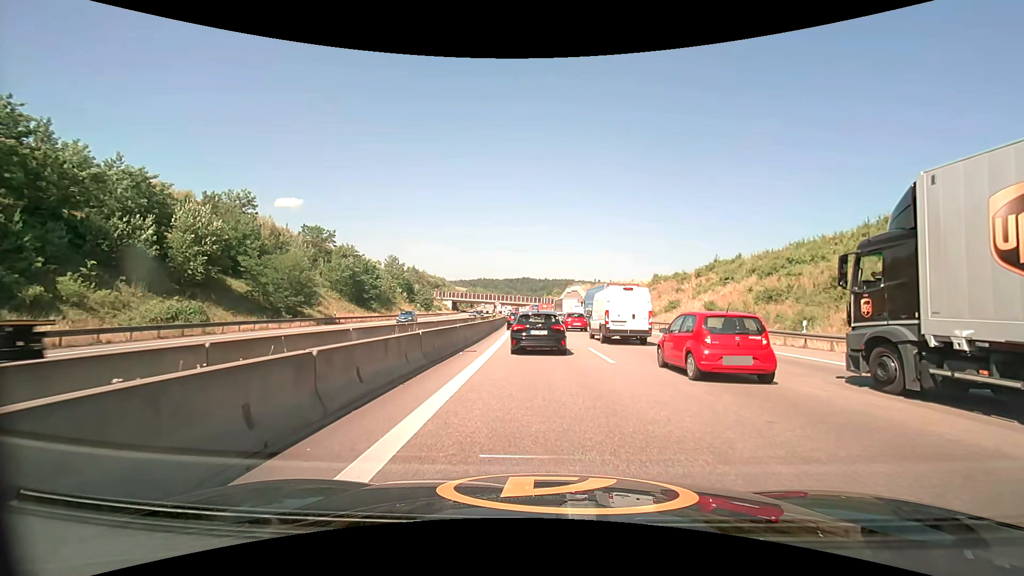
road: motorway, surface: asphalt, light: Day
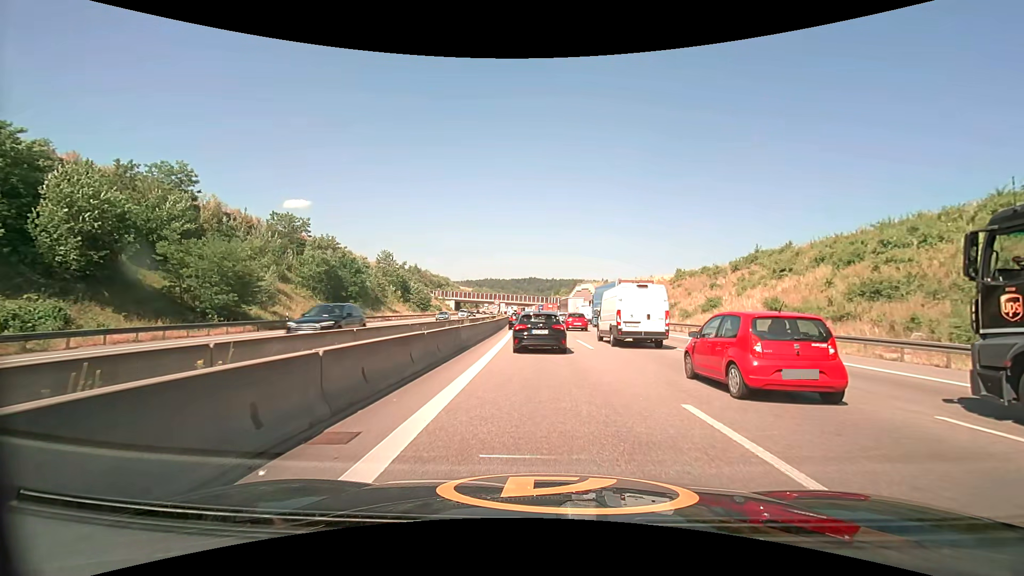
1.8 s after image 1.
(-0.1, +12.1) m; -1°
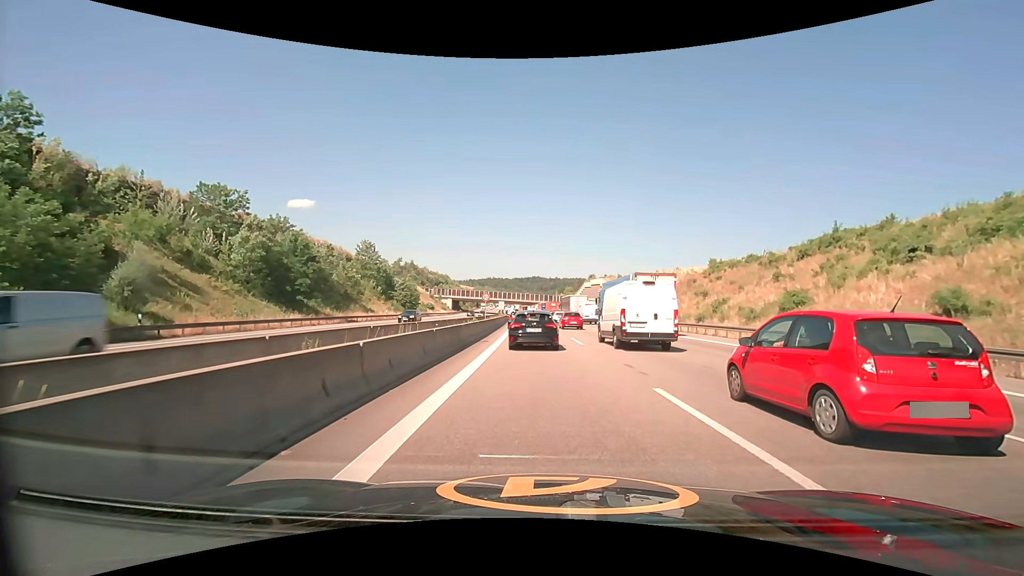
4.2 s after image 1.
(-0.1, +16.3) m; -1°
(0, +10) (0, +20) (0, +30) (-1, +40) (-1, +50) (-1, +60) (-2, +70) (-2, +80) (-2, +90) (-3, +100) m
